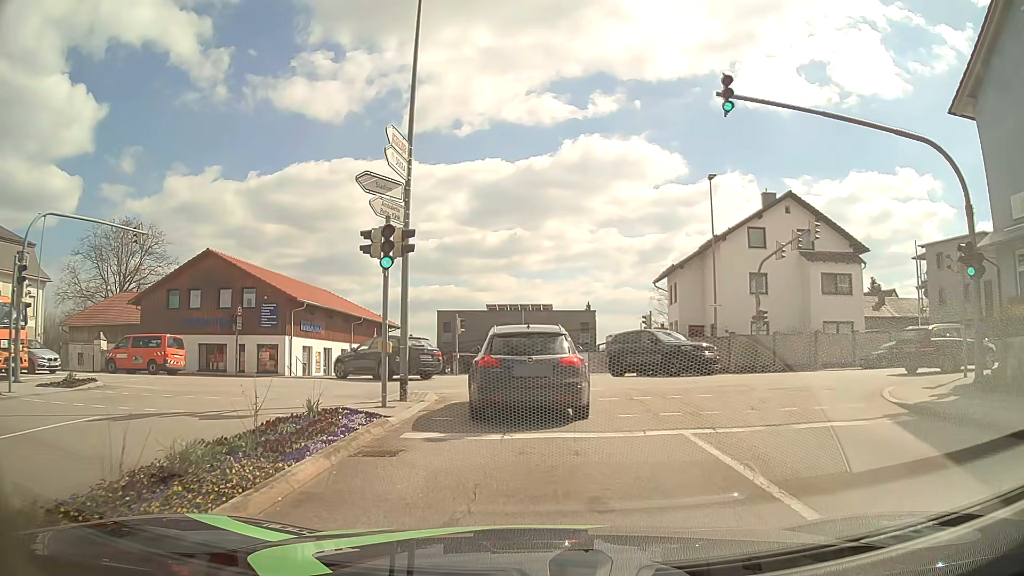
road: tertiary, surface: asphalt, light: Day
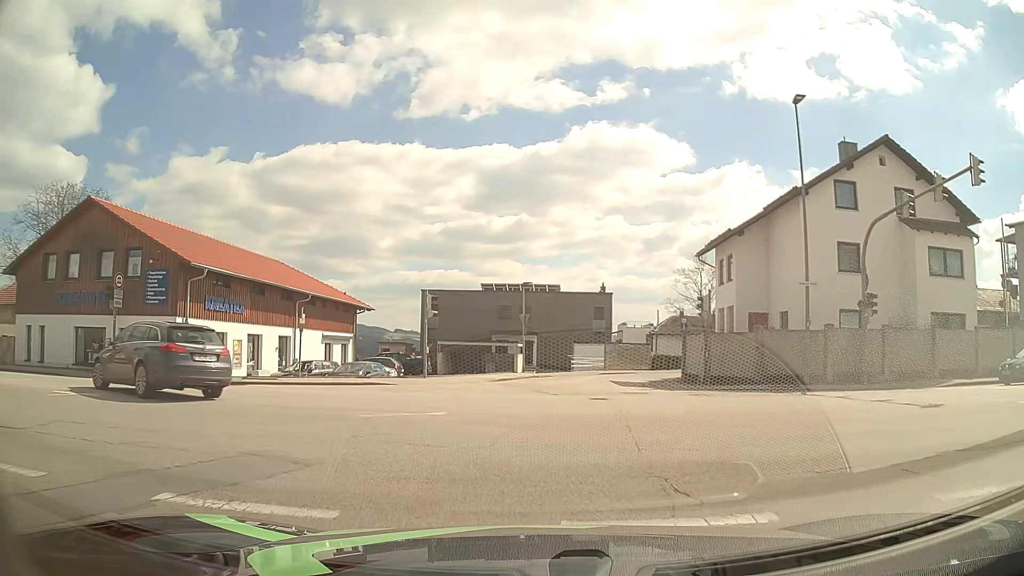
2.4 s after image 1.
(-0.2, +12.0) m; -2°
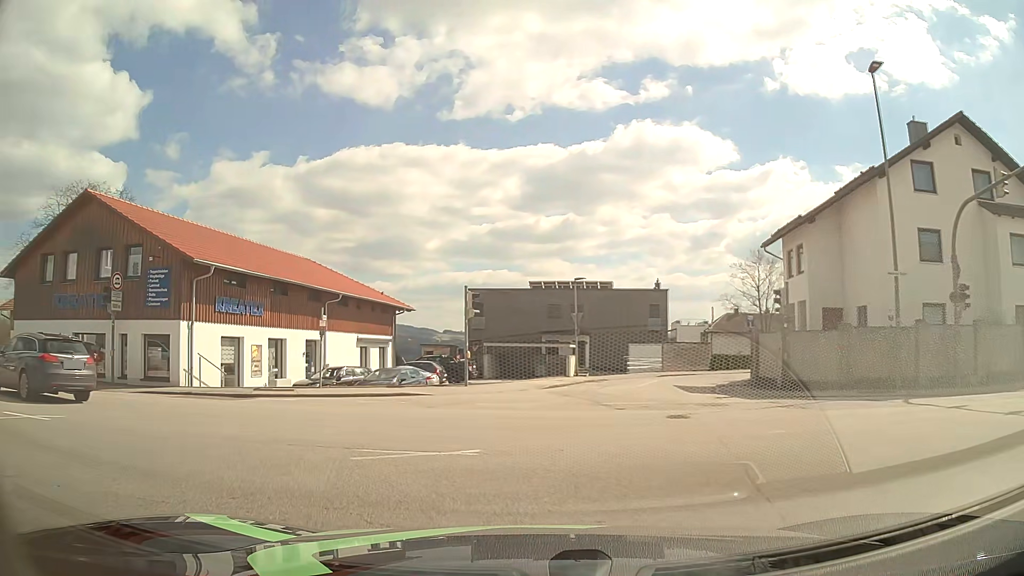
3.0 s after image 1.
(0.0, +3.2) m; -2°
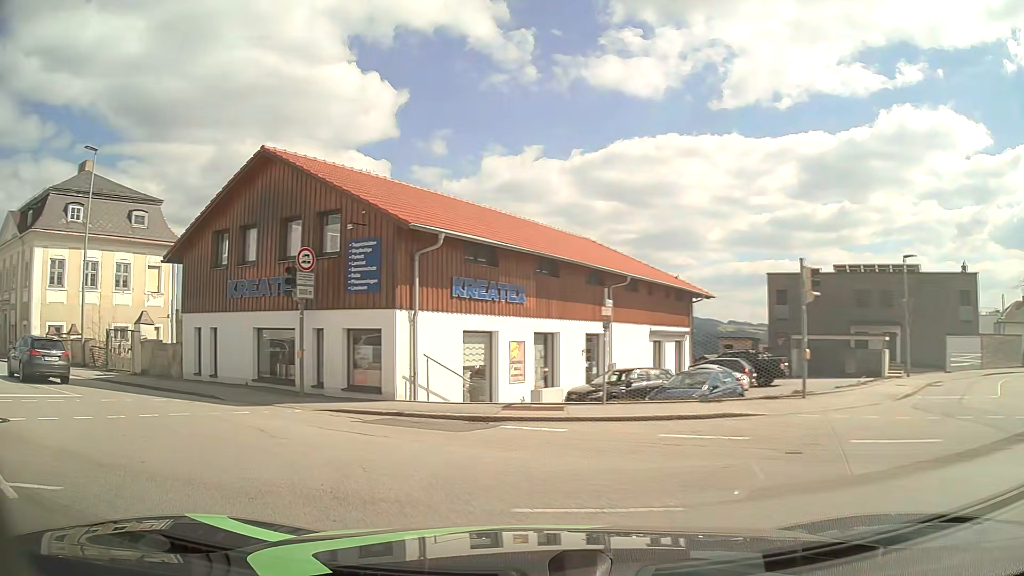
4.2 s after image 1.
(-1.4, +6.4) m; -25°
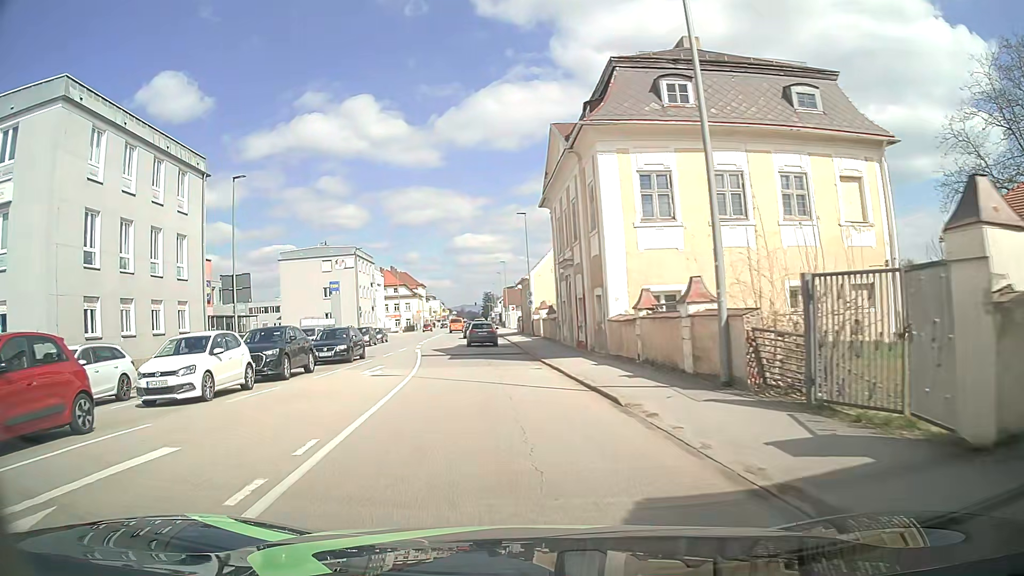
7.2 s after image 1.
(-11.7, +17.1) m; -56°
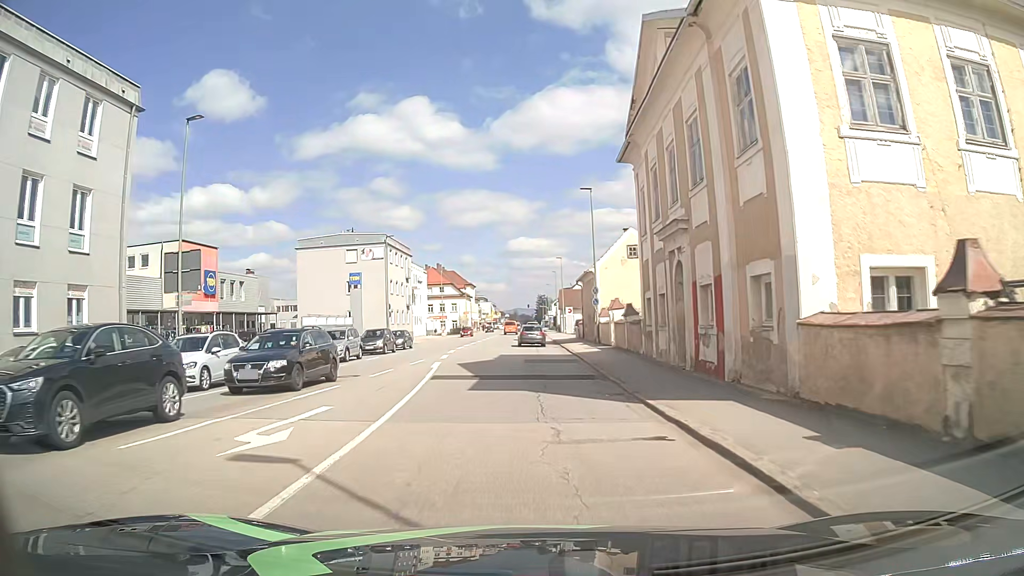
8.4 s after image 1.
(-0.7, +12.1) m; -5°
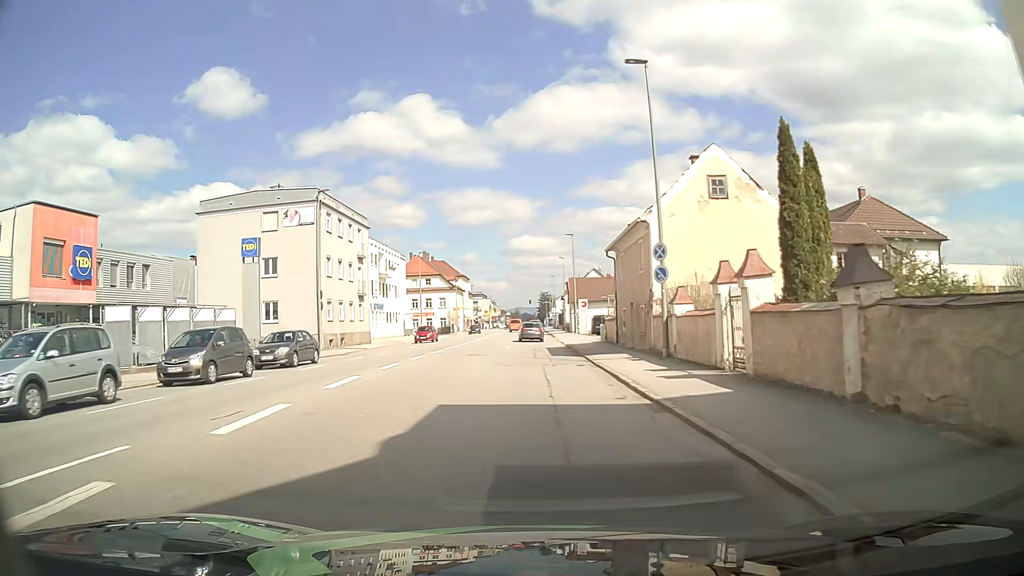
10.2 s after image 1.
(-0.1, +22.0) m; -1°
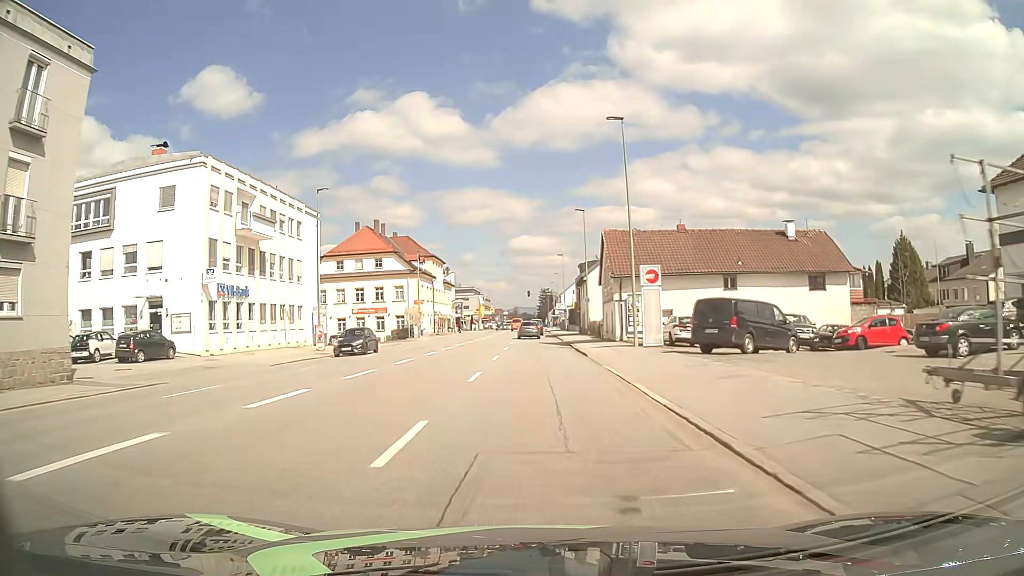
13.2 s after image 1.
(+0.2, +39.5) m; +1°
(0, +10) (0, +20) (0, +30) (0, +40) (0, +50) (0, +60) (0, +70) (0, +80) (0, +90) (0, +100) m
